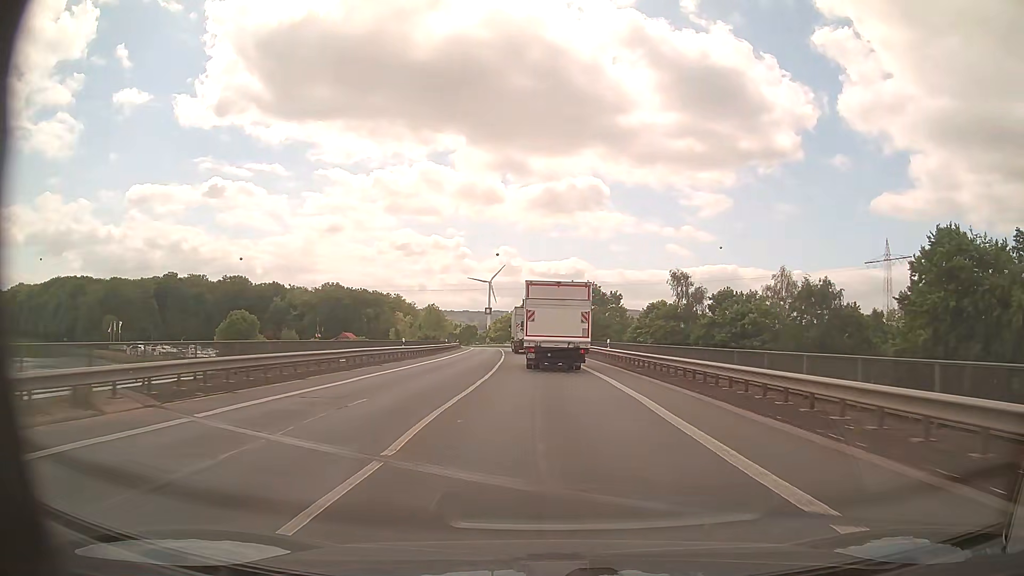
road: primary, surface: asphalt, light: Day
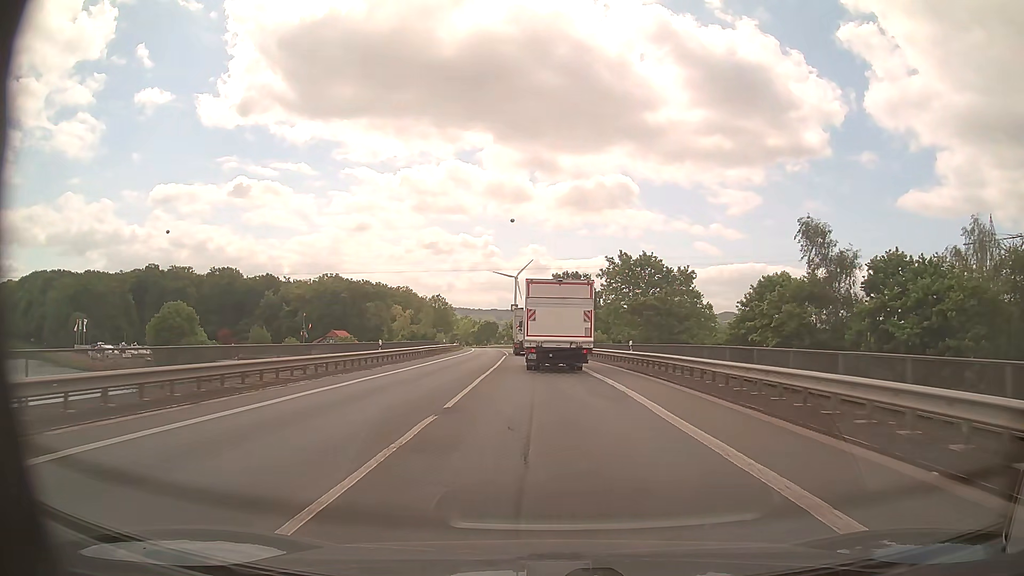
(-0.9, +39.6) m; -3°
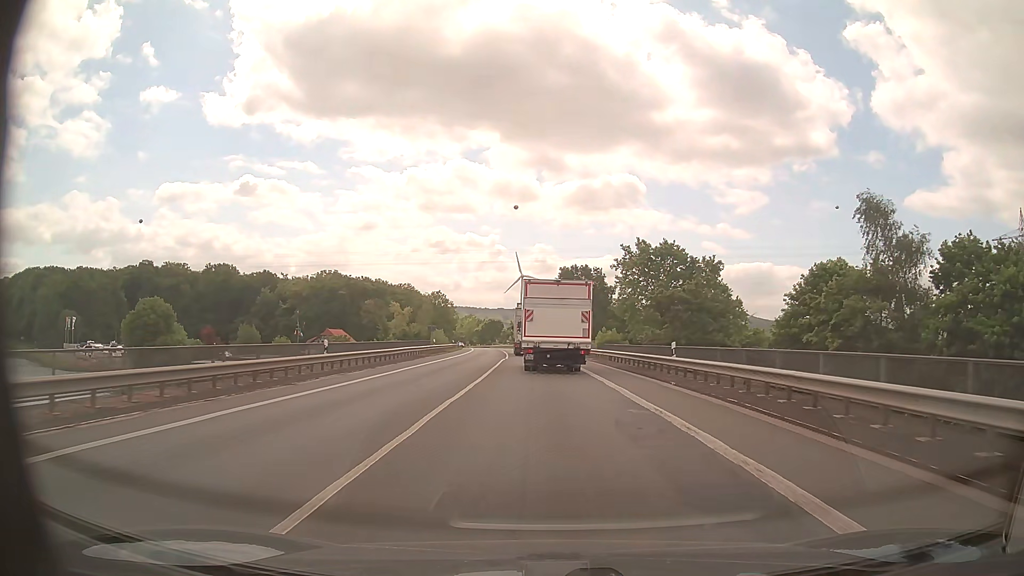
(0.0, +9.9) m; 0°
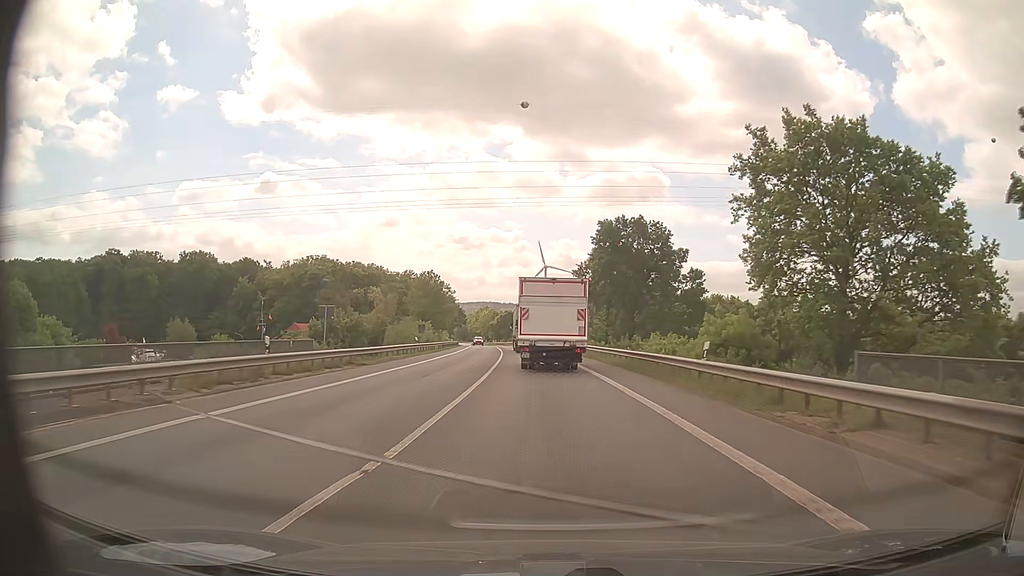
(-0.7, +39.7) m; -2°
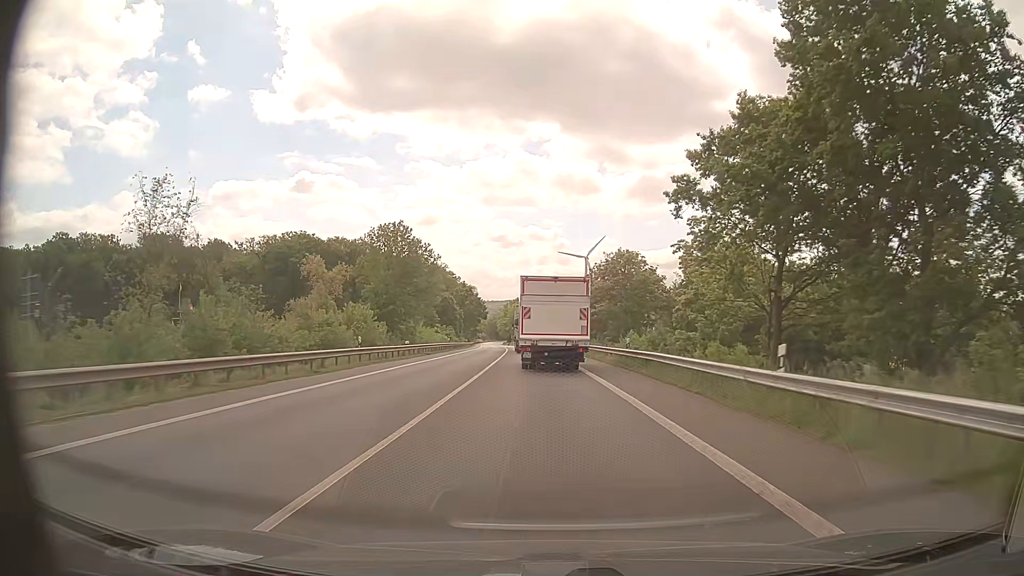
(-1.3, +50.1) m; -3°
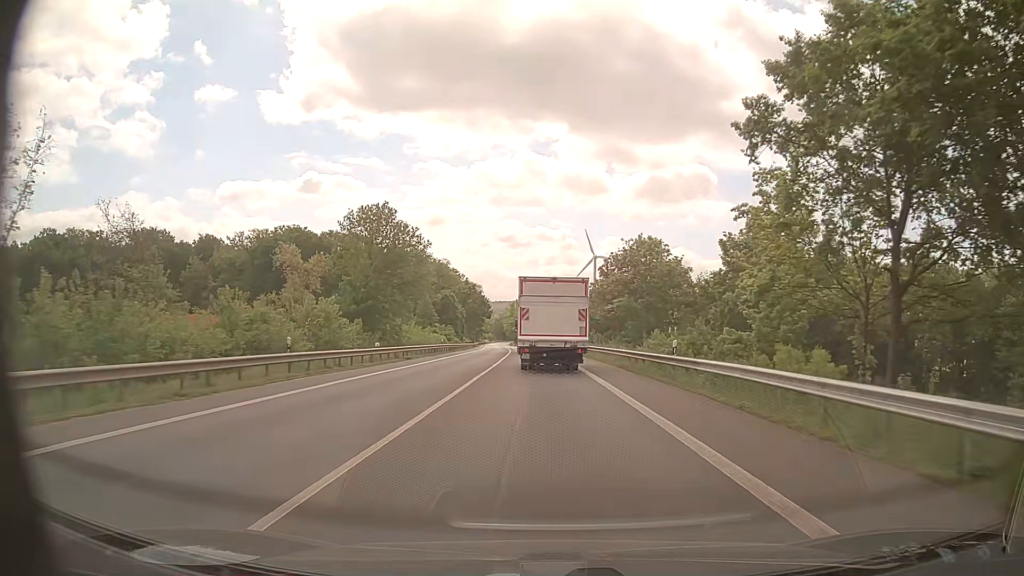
(-0.1, +10.1) m; -1°
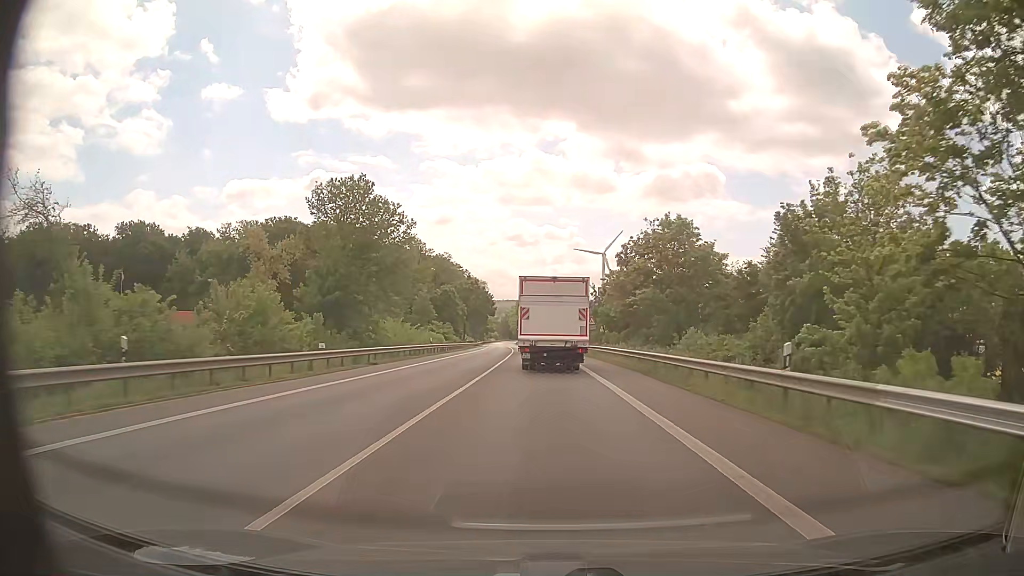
(-0.1, +10.1) m; 0°
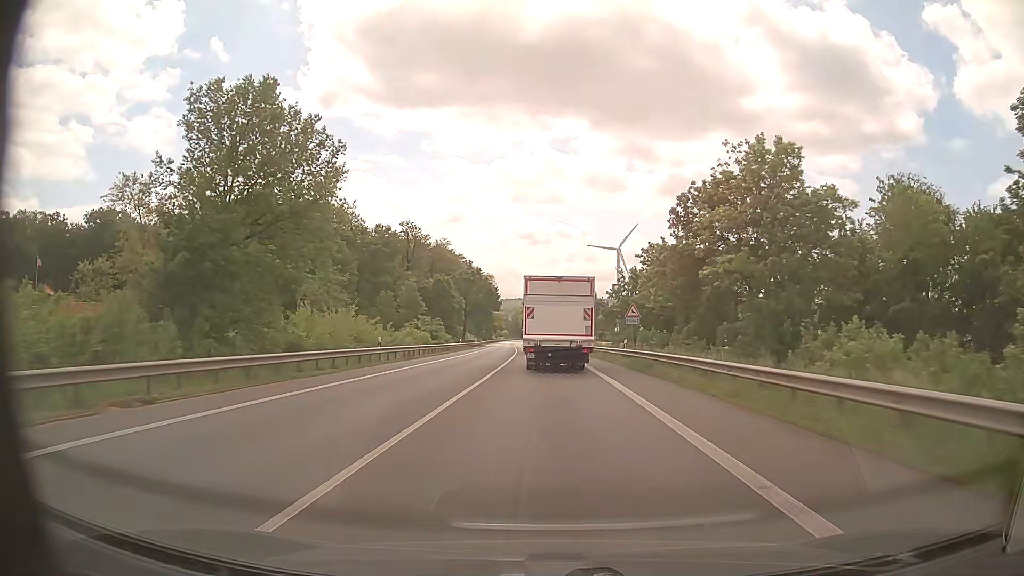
(-0.2, +20.2) m; -1°
